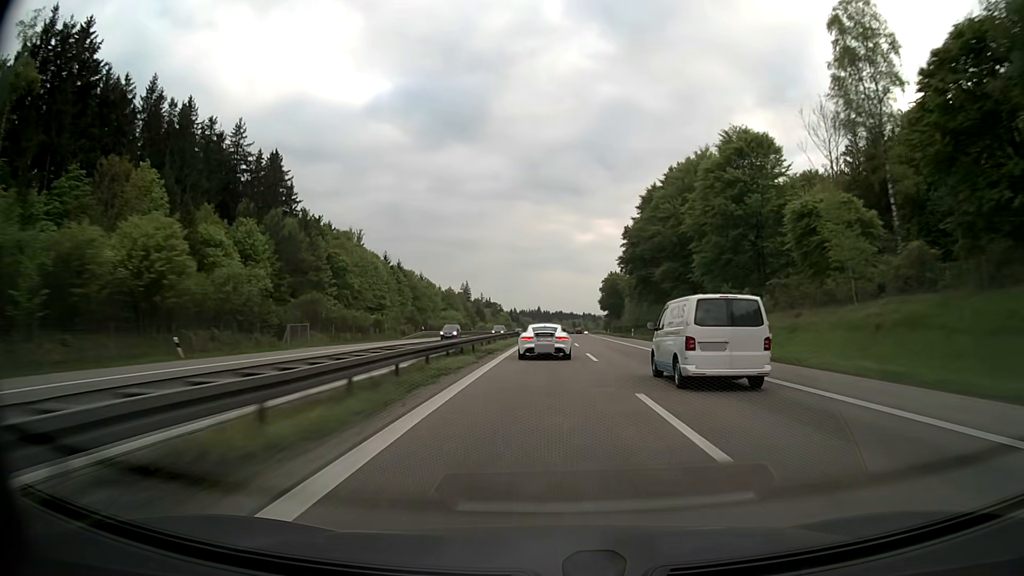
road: motorway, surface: asphalt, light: Day
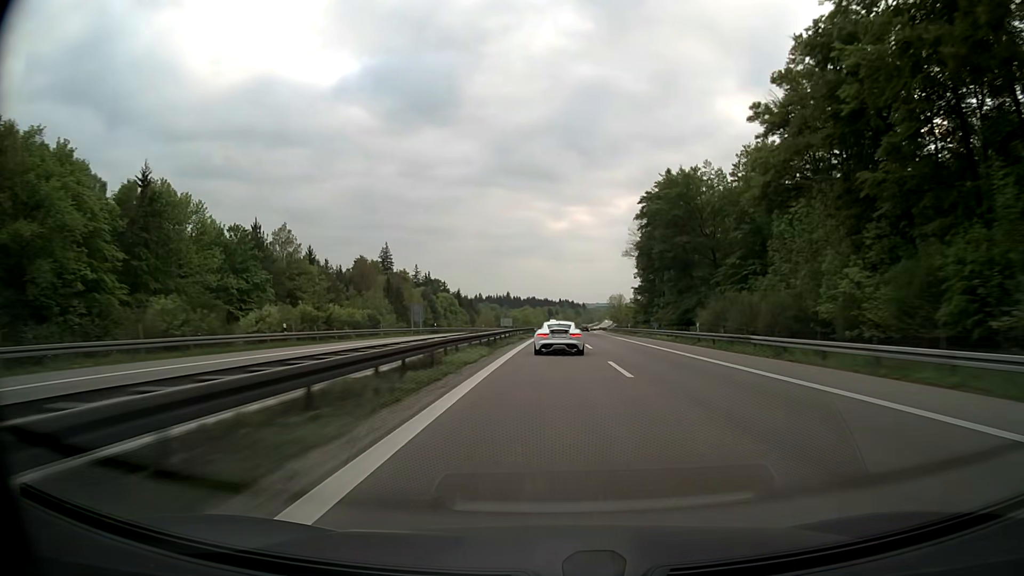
(+2.6, +134.0) m; +2°
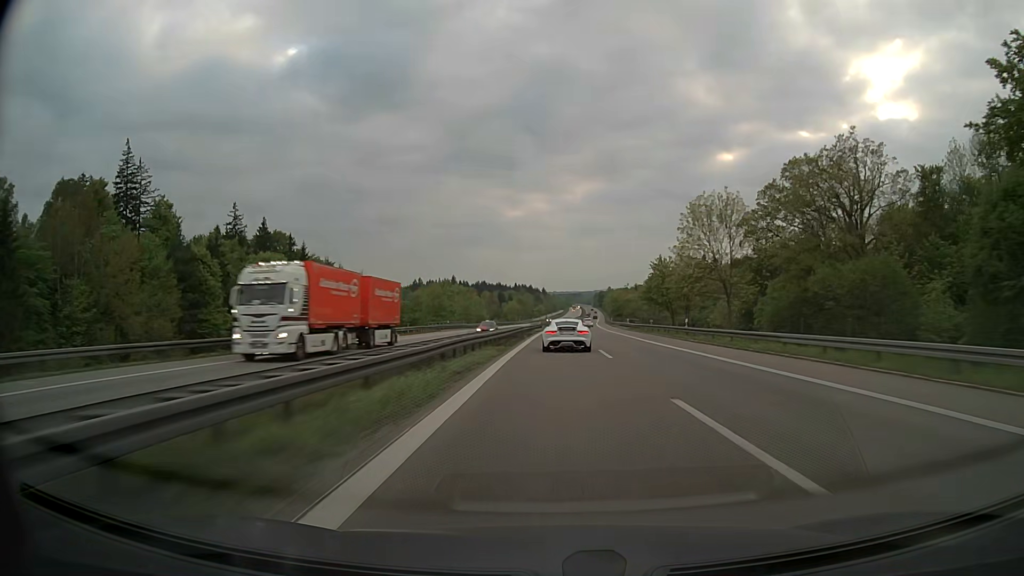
(+3.9, +136.2) m; +3°
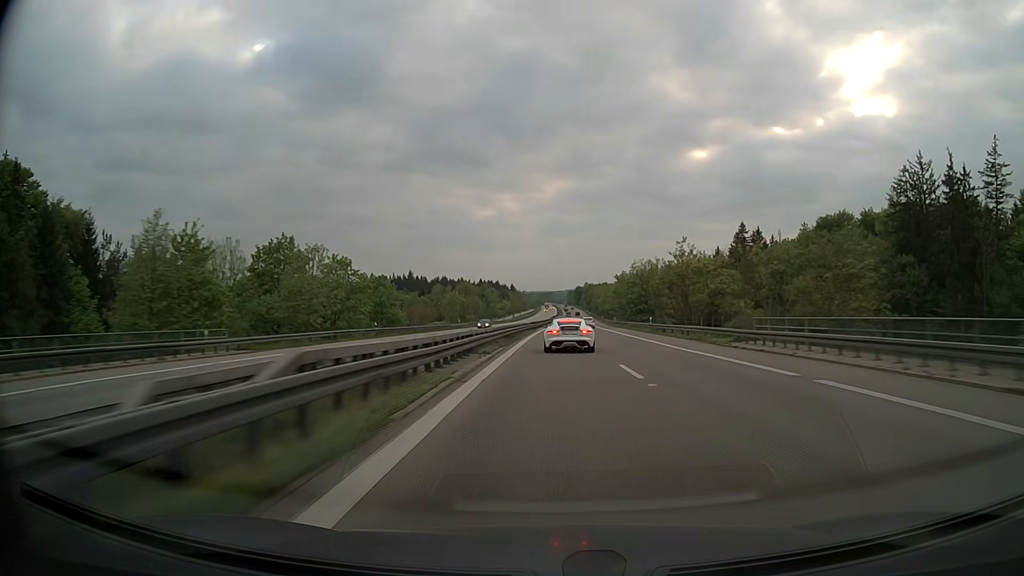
(+1.9, +81.2) m; +3°
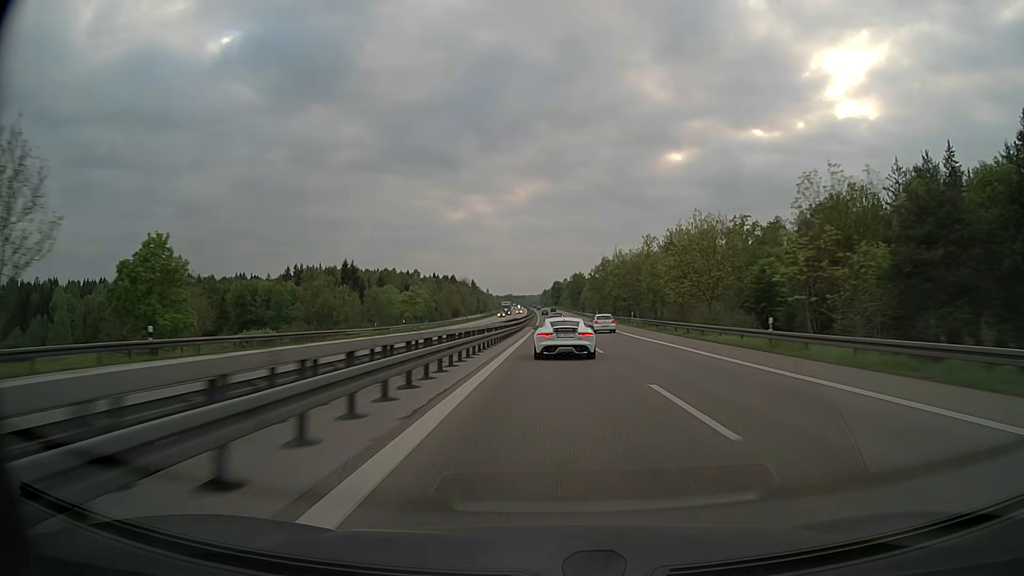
(+2.7, +130.0) m; +2°
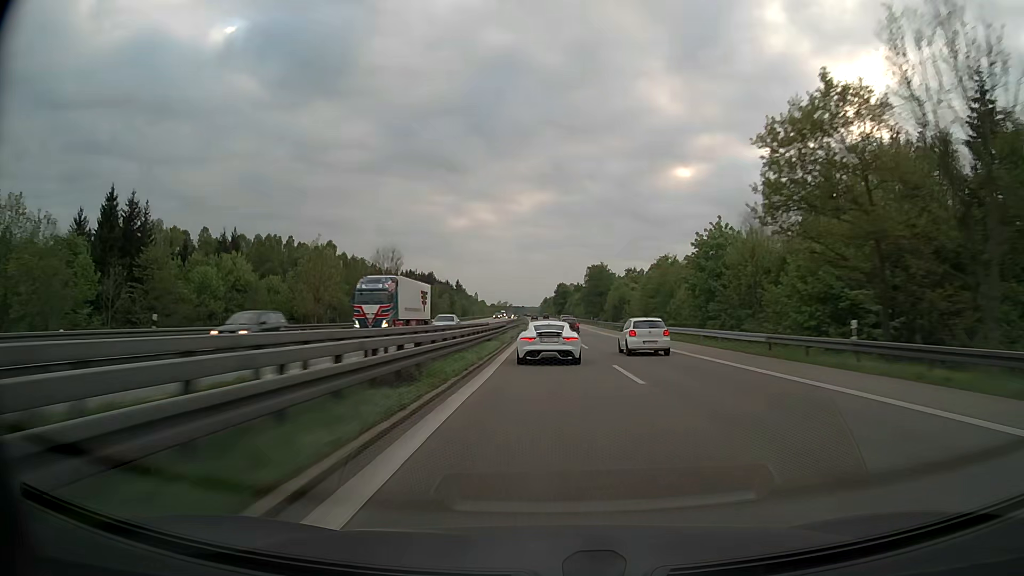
(-0.1, +100.4) m; 0°
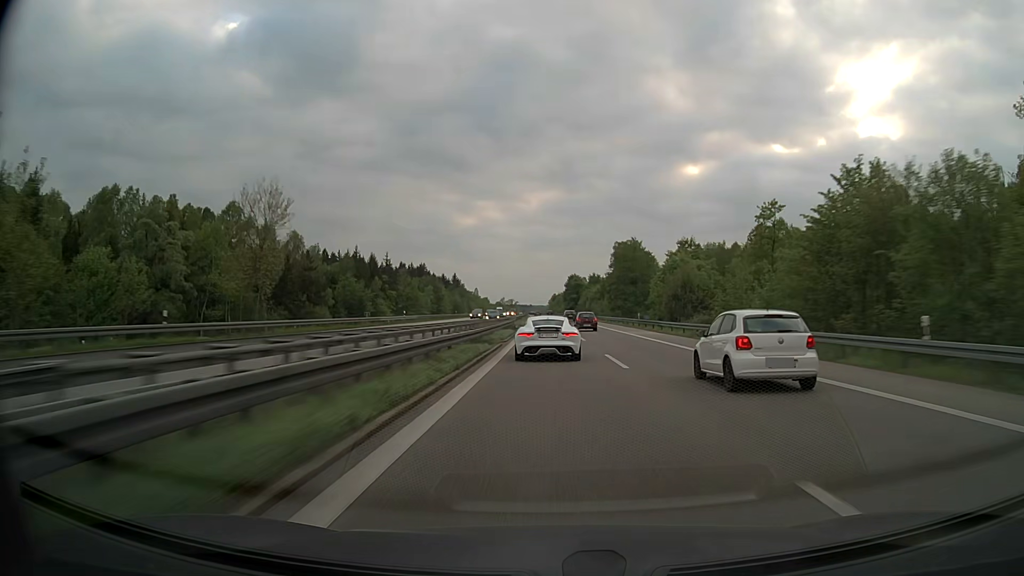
(-0.2, +50.5) m; -1°
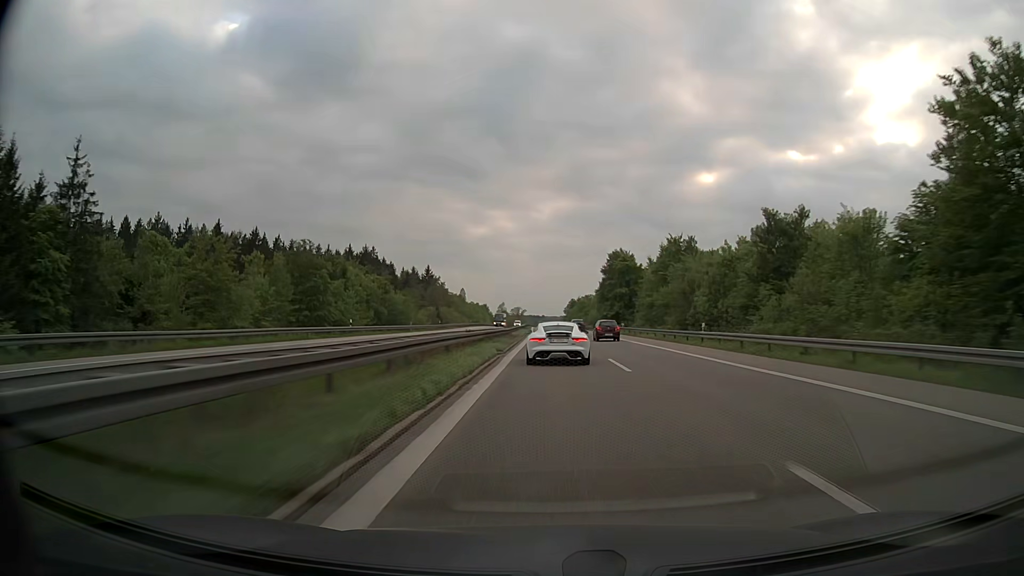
(-1.4, +123.8) m; -1°
(0, +10) (0, +20) (0, +30) (0, +40) (0, +50) (0, +60) (0, +70) (0, +80) (0, +90) (-1, +100) m
